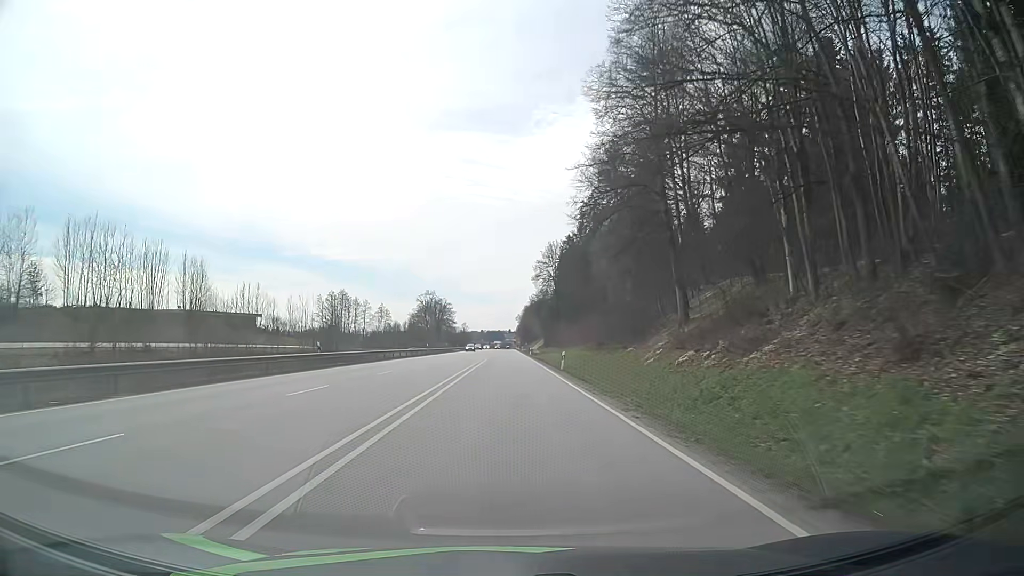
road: primary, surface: asphalt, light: Day
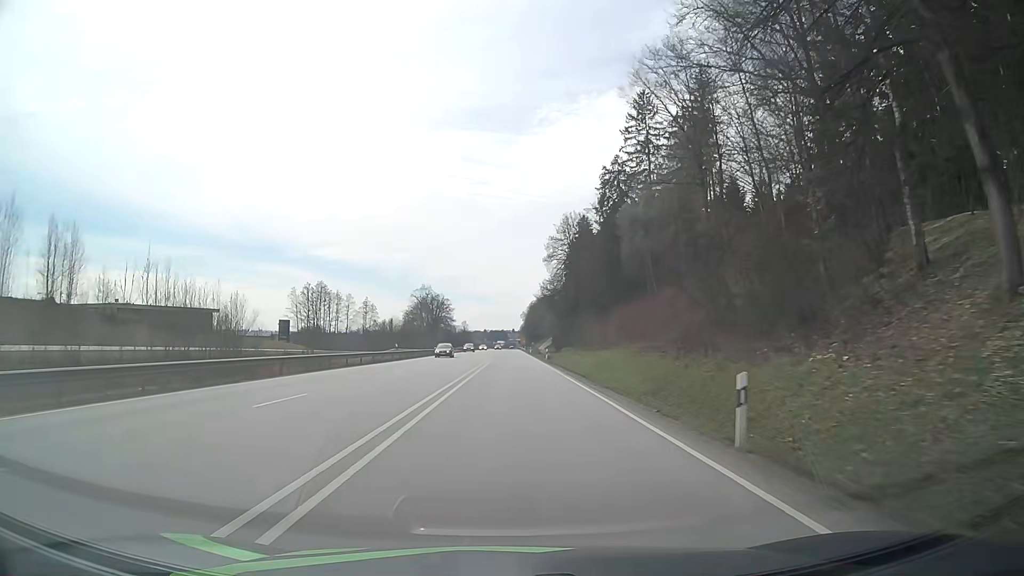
(0.0, +27.2) m; 0°
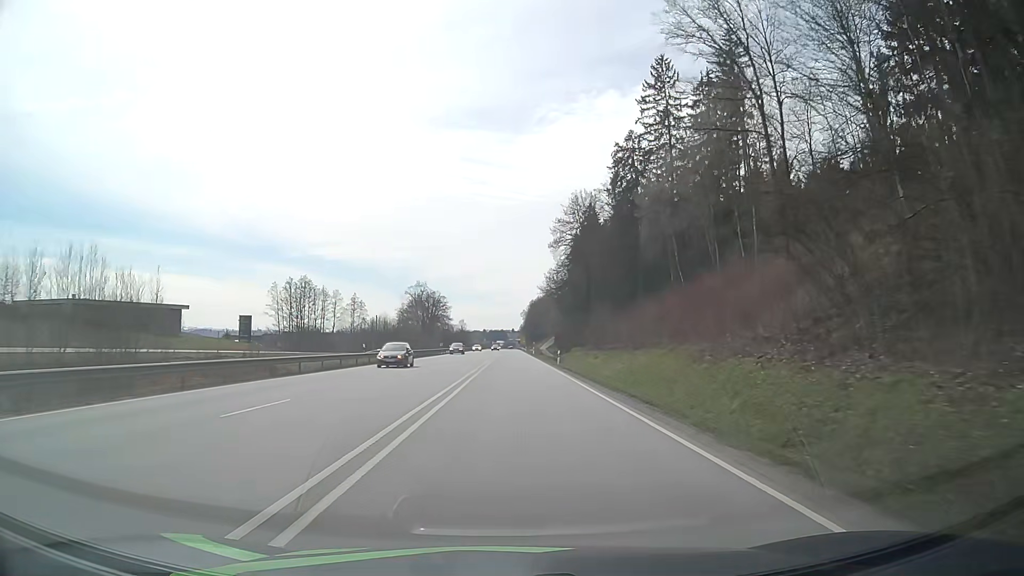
(0.0, +13.8) m; 0°
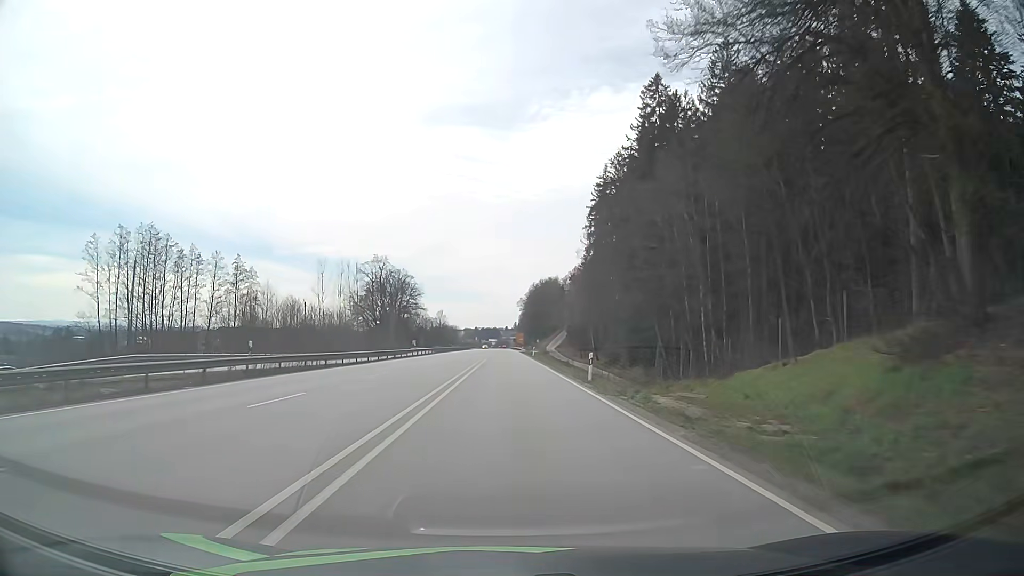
(+0.6, +70.3) m; +1°
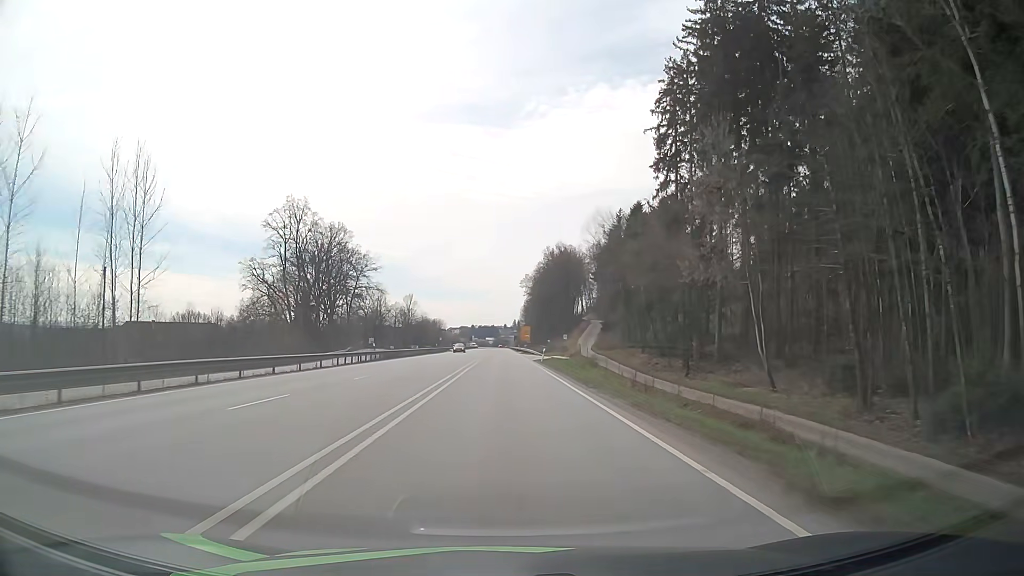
(+0.1, +72.5) m; 0°
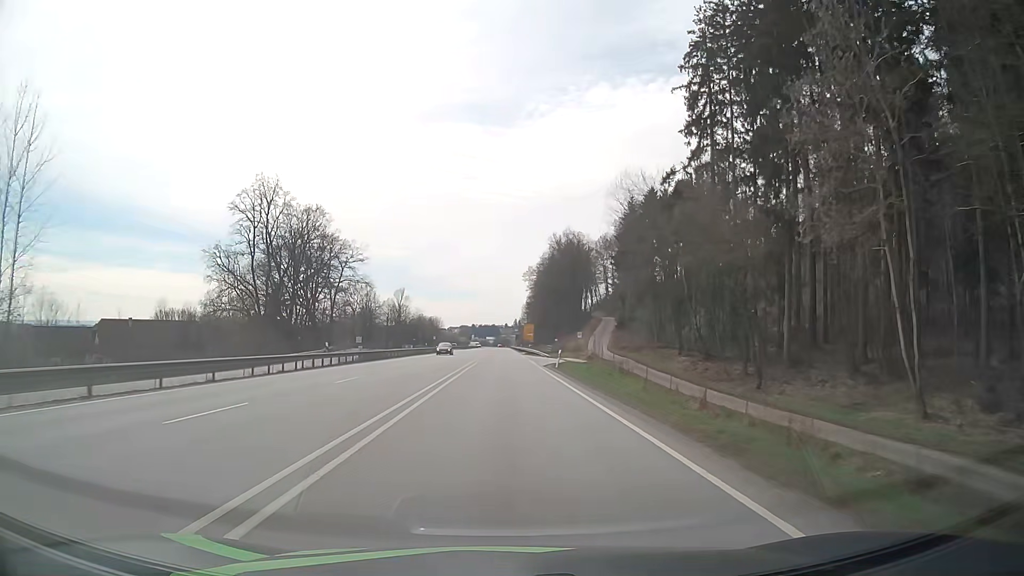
(0.0, +14.7) m; 0°
(0, +10) (0, +20) (0, +30) (0, +40) (0, +50) (0, +60) (0, +70) (0, +80) (0, +90) (0, +100) m
